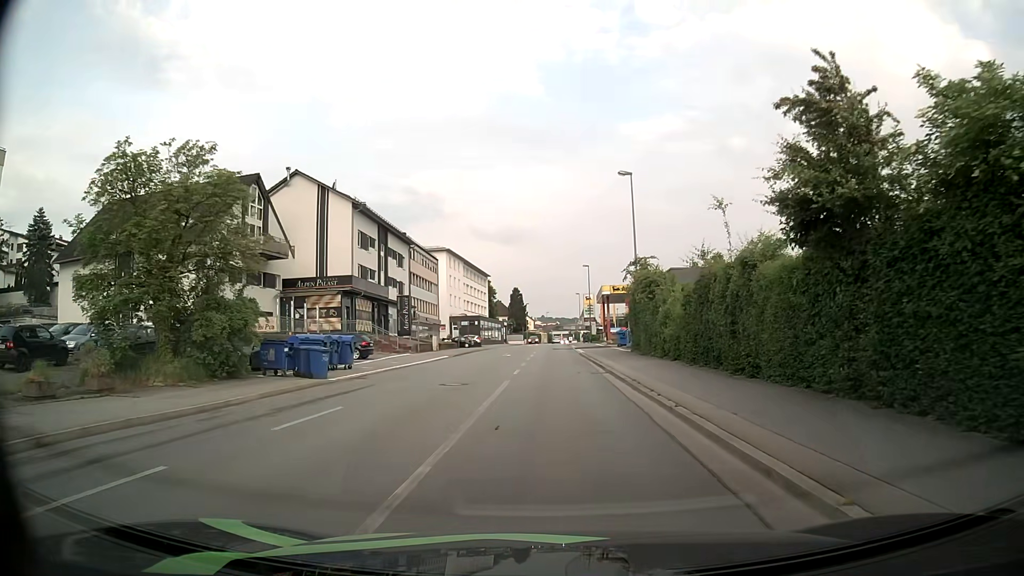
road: tertiary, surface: asphalt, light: Day
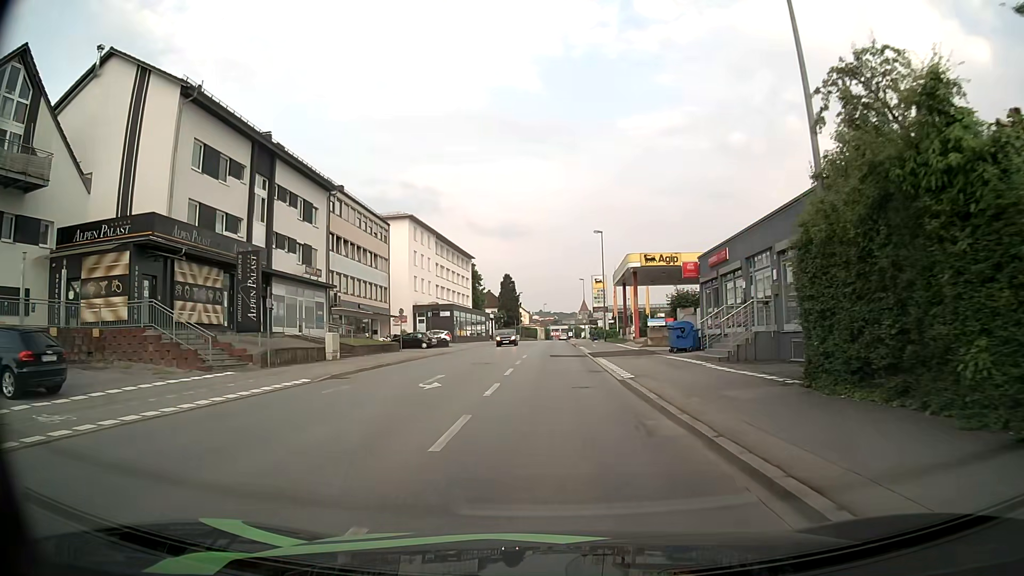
(+0.3, +27.0) m; 0°
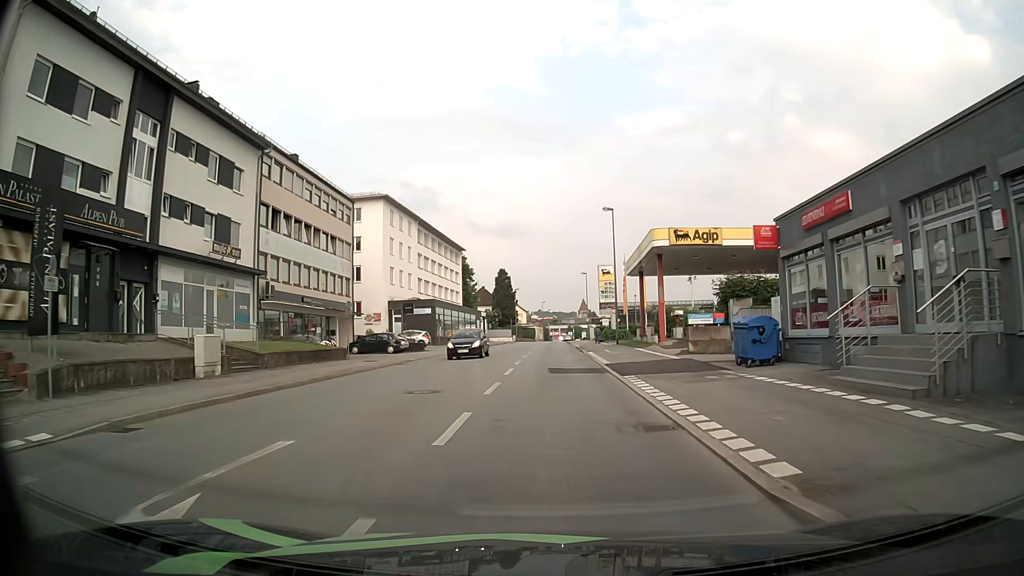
(+0.2, +11.9) m; +1°
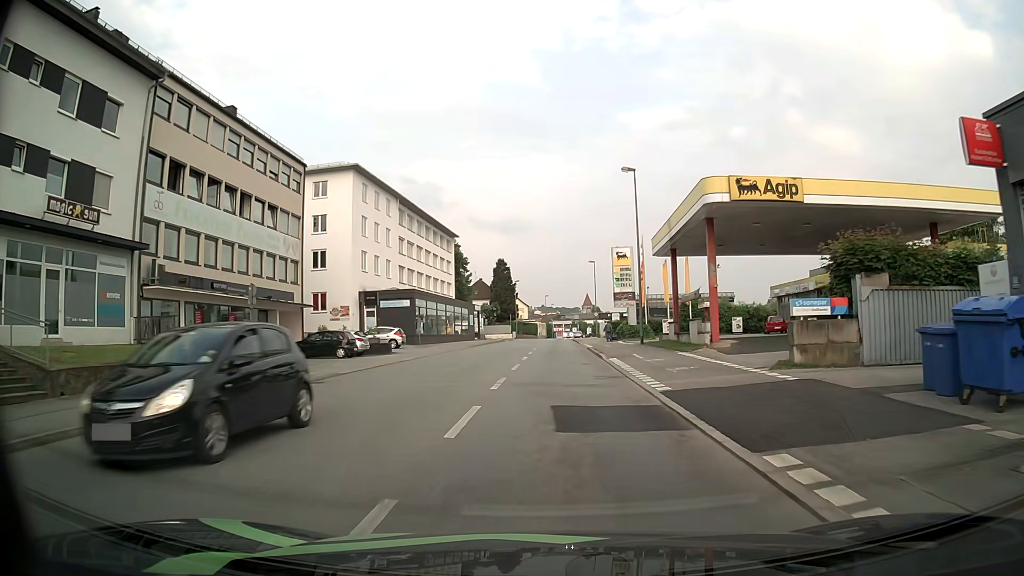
(0.0, +11.7) m; 0°
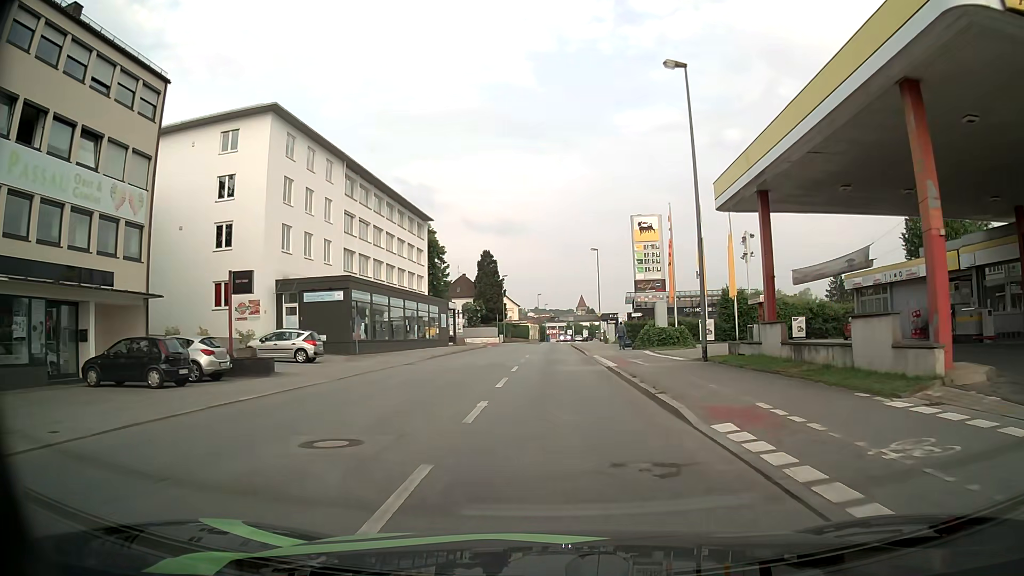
(0.0, +17.0) m; 0°
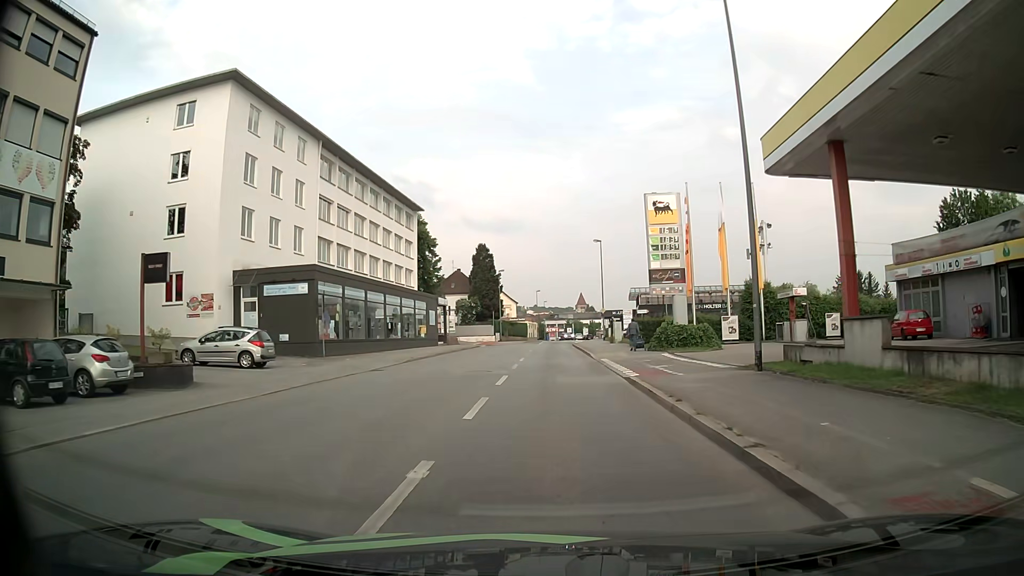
(0.0, +5.7) m; 0°
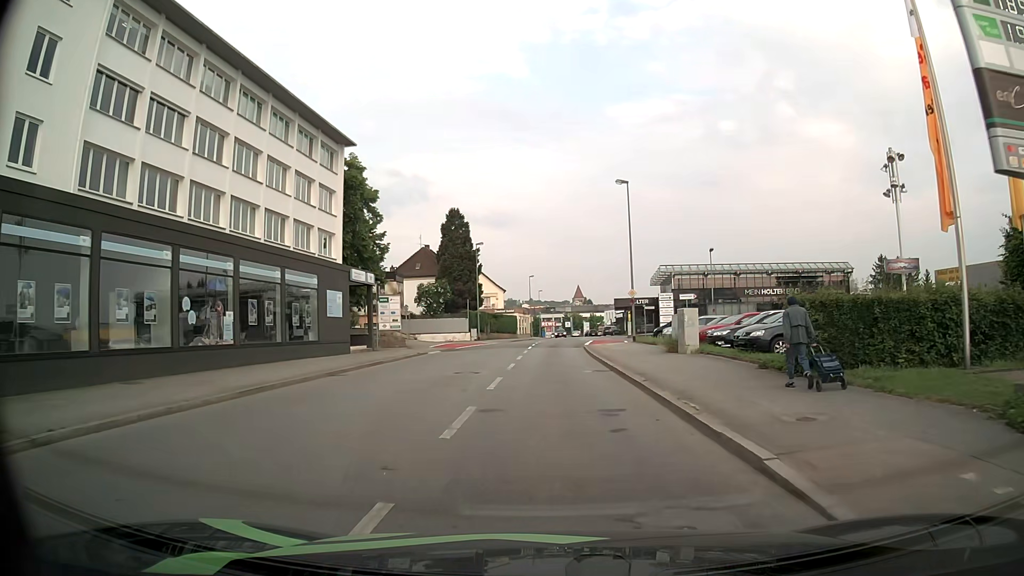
(0.0, +26.0) m; -1°
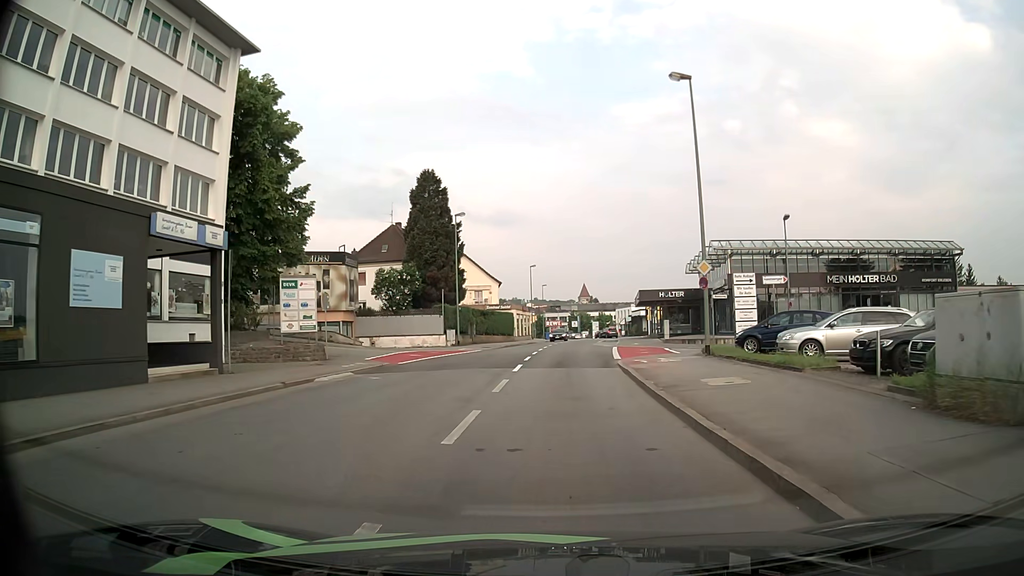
(+0.3, +18.7) m; +1°
(0, +10) (0, +20) (+1, +30) (+9, +36) (+19, +36) (+29, +35) (+39, +35) (+49, +34) (+59, +34) (+69, +34) m
